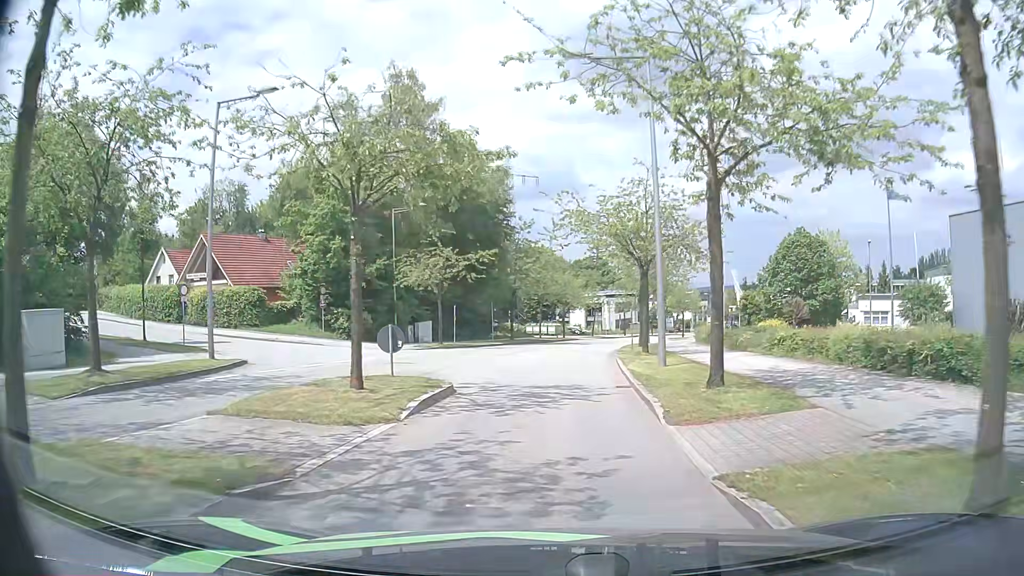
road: residential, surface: asphalt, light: Day
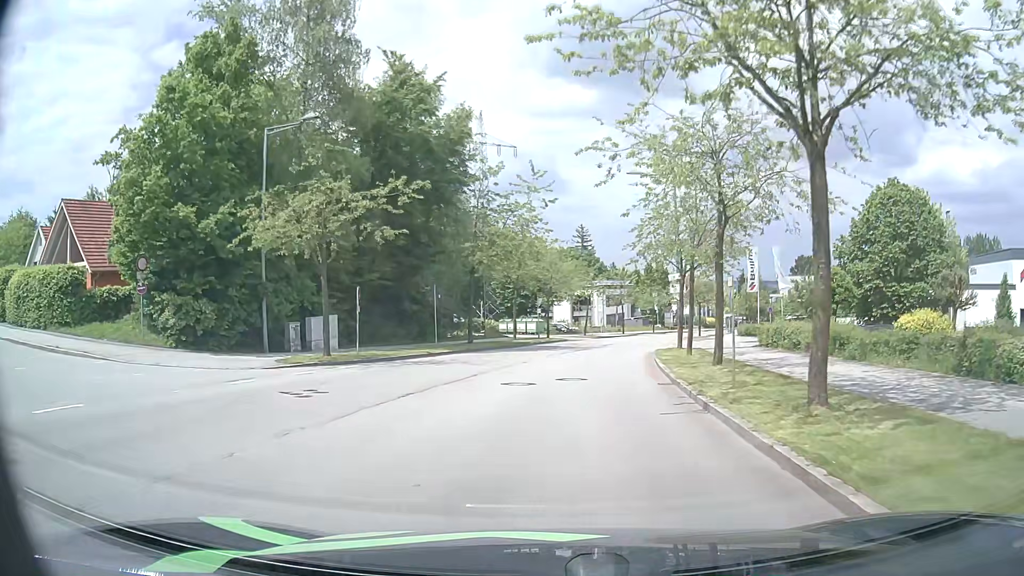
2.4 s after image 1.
(0.0, +19.1) m; +1°
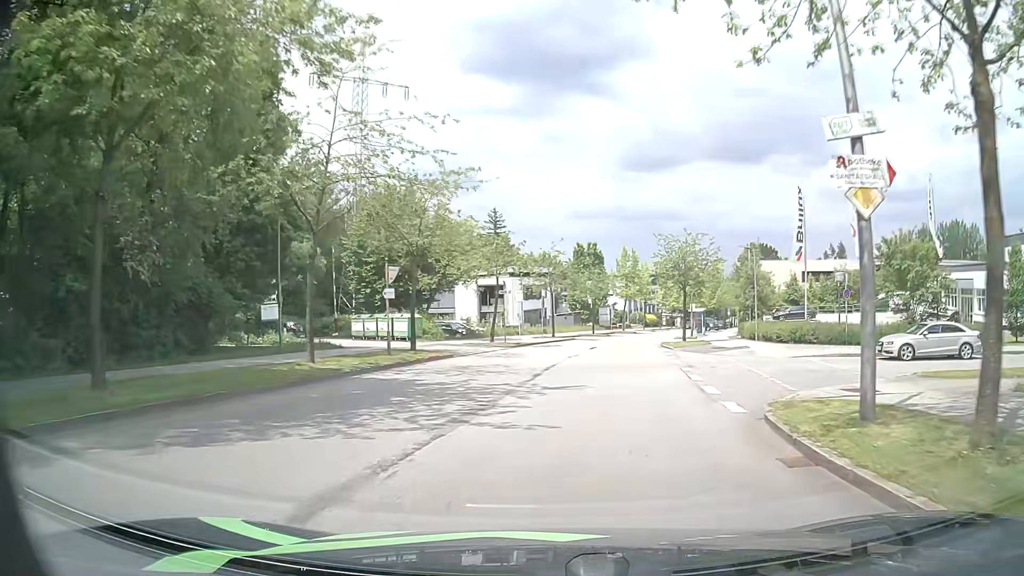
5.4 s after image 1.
(+1.4, +27.0) m; +8°
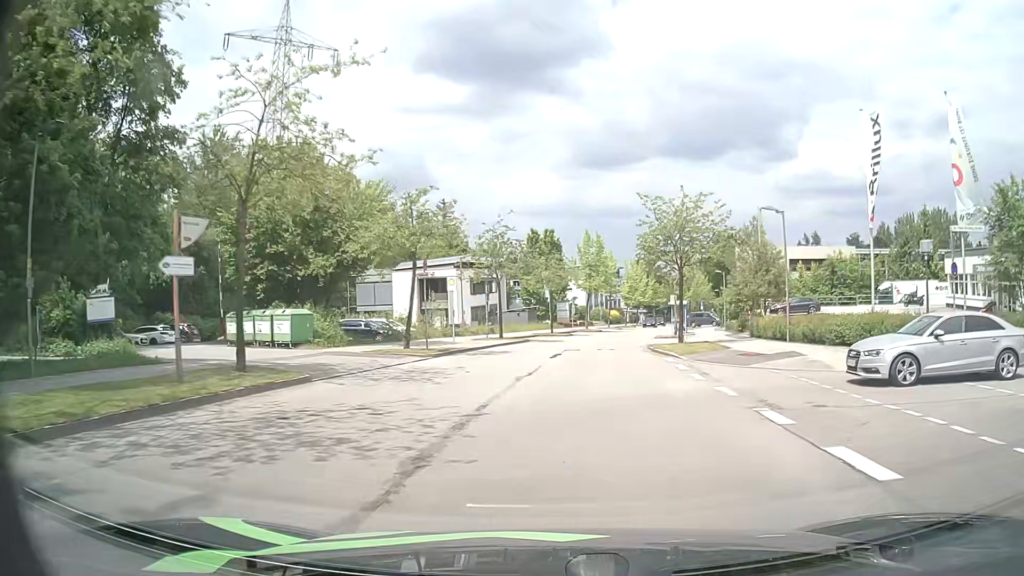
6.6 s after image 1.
(+0.2, +11.5) m; +3°
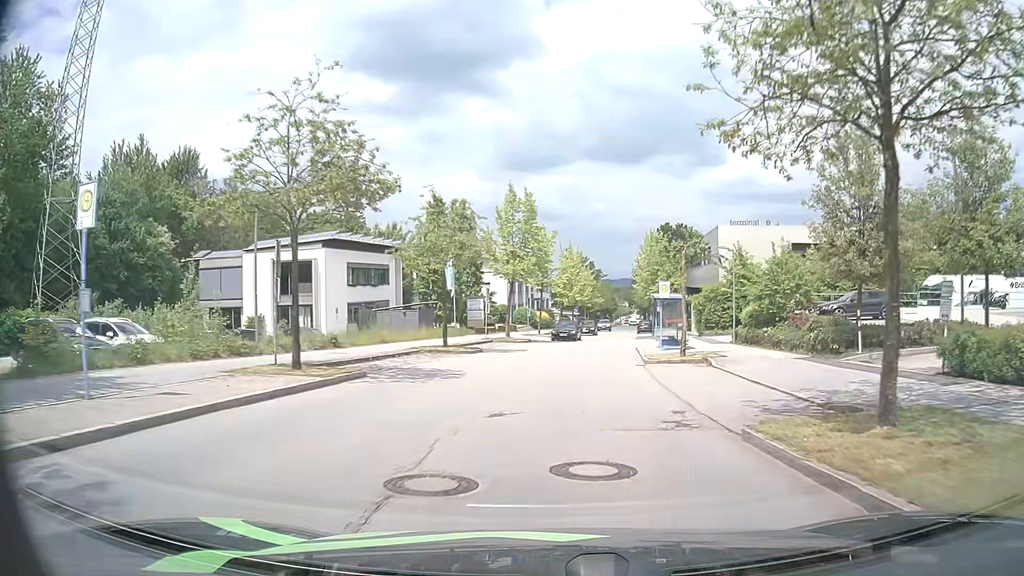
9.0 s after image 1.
(+1.2, +22.8) m; +6°
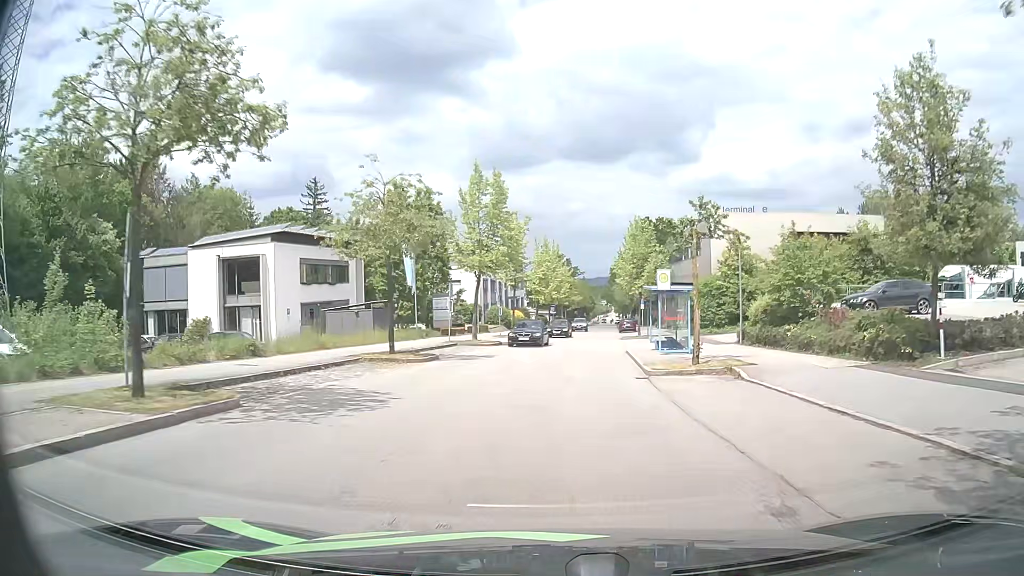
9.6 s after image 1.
(+0.1, +5.7) m; +2°
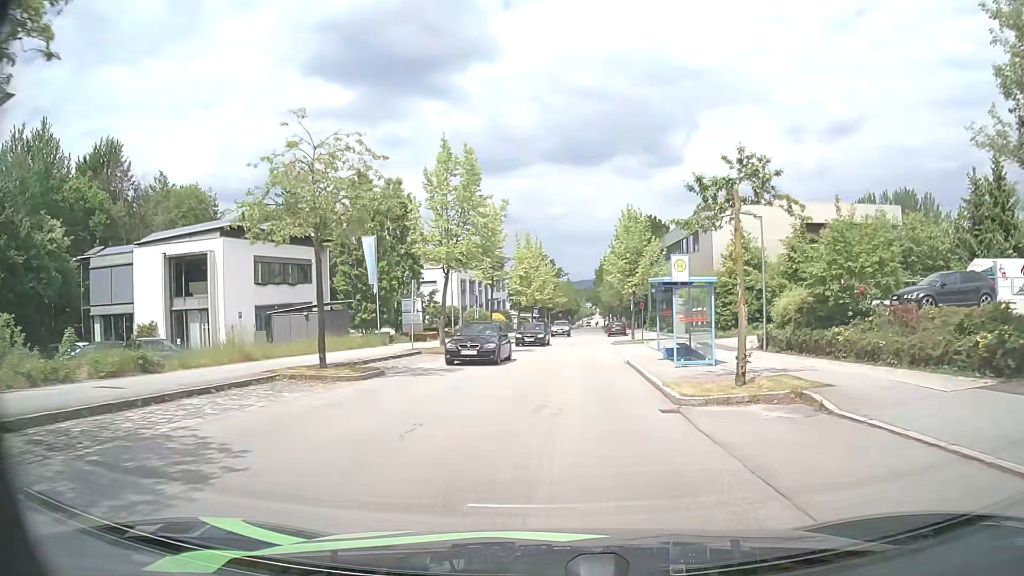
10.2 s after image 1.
(+0.1, +5.7) m; +2°
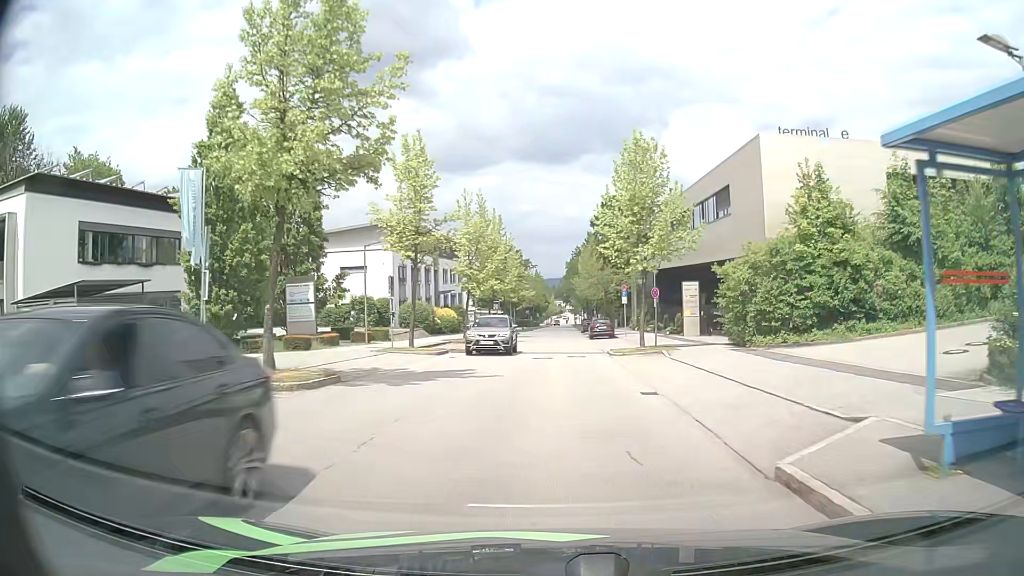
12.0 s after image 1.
(+0.3, +17.0) m; +3°
(0, +10) (0, +20) (+1, +30) (+1, +40) (+1, +50) (+1, +60) (+1, +70) (+1, +80) (+2, +90) (+2, +100) m
